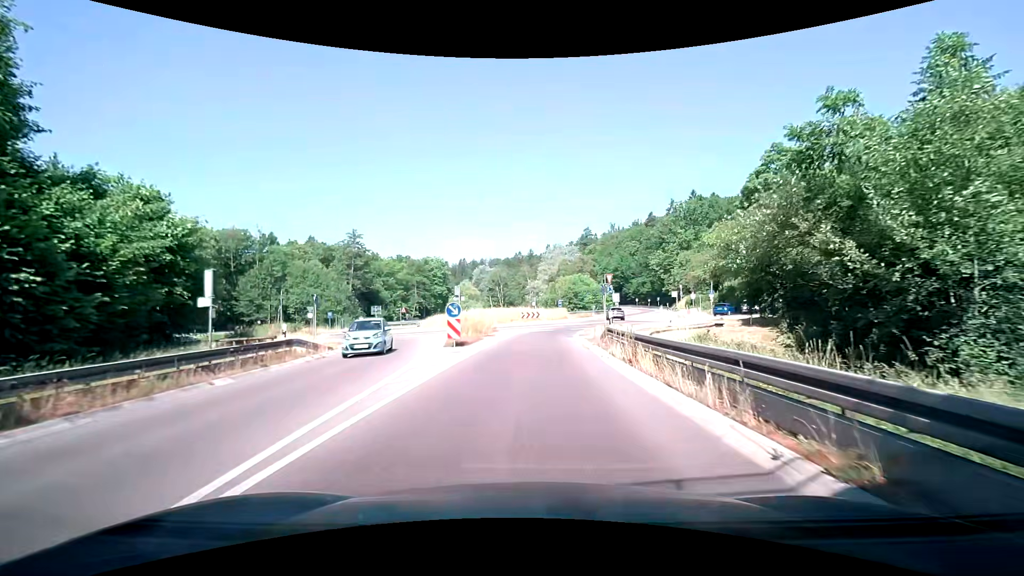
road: secondary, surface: asphalt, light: Day
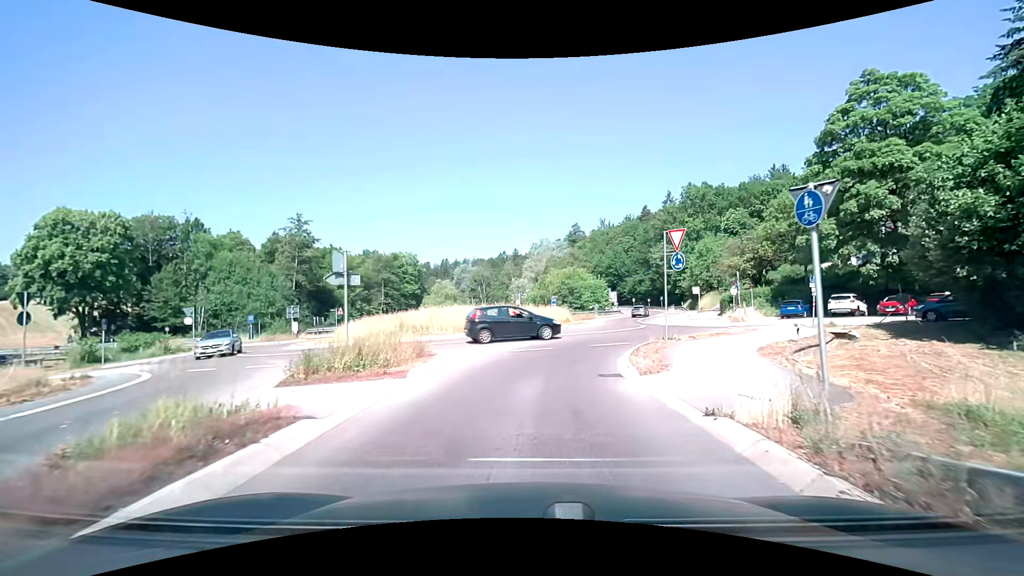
(+0.3, +18.4) m; +2°
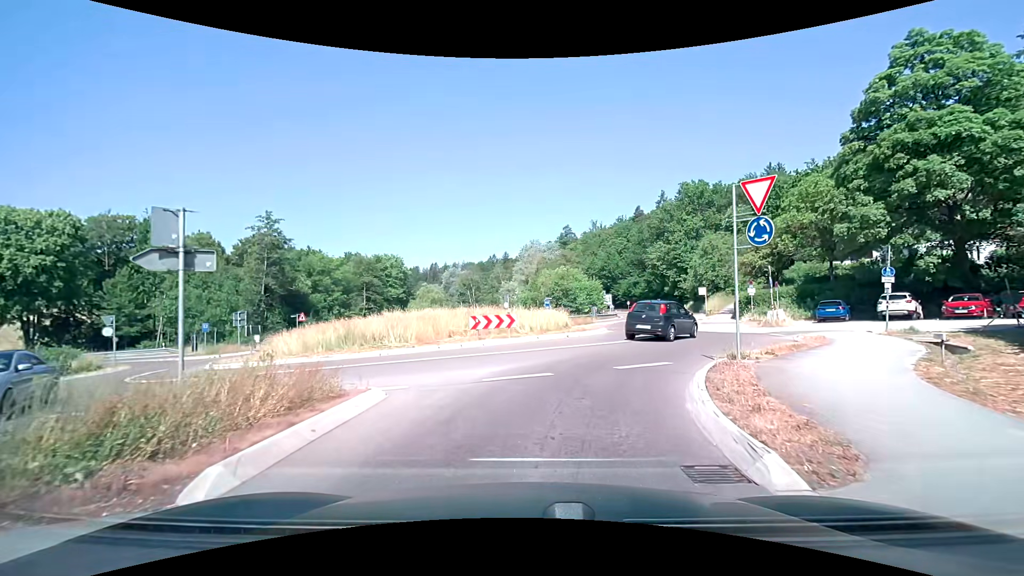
(+0.1, +6.4) m; +1°
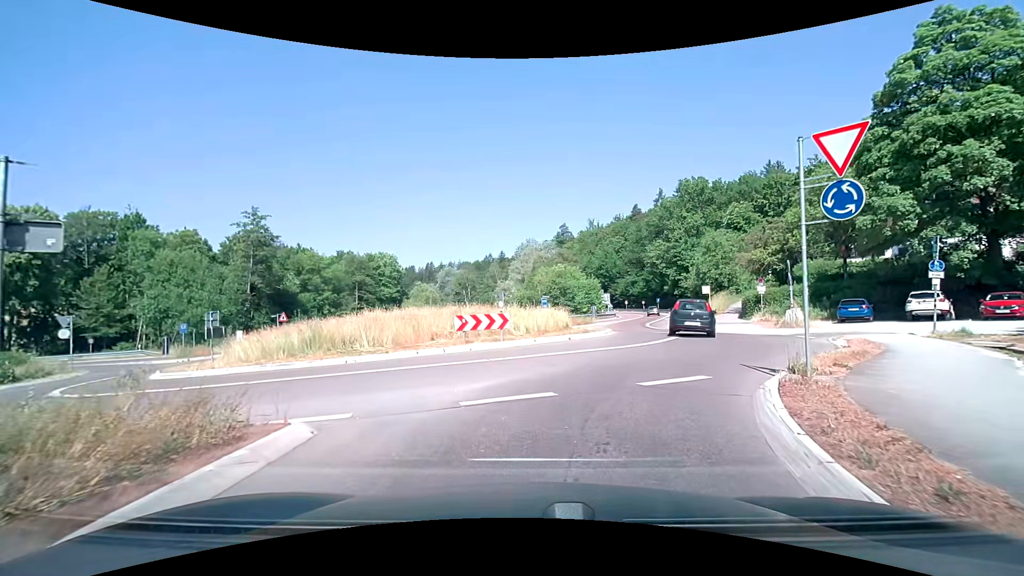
(0.0, +2.7) m; +1°
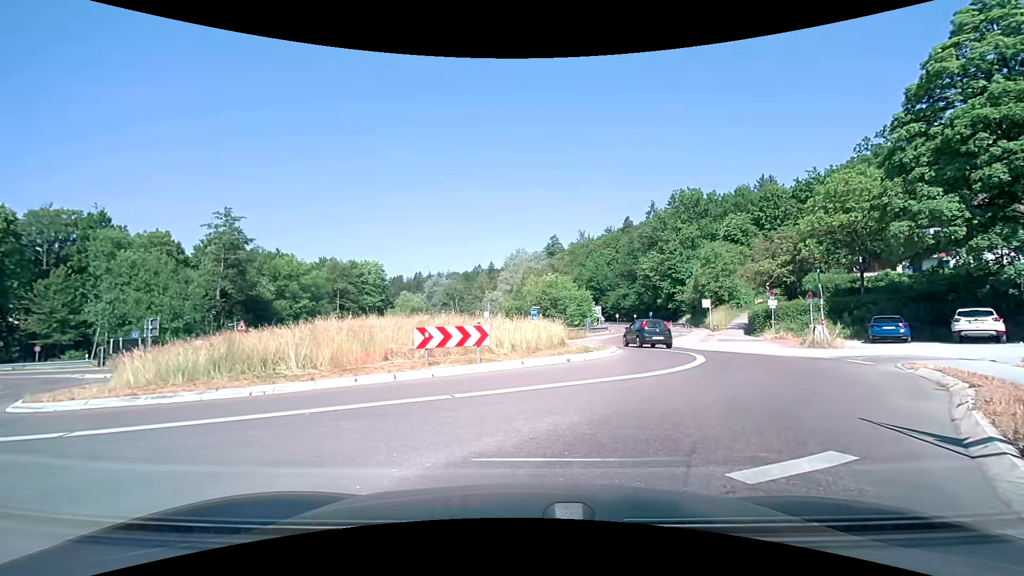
(0.0, +4.1) m; 0°
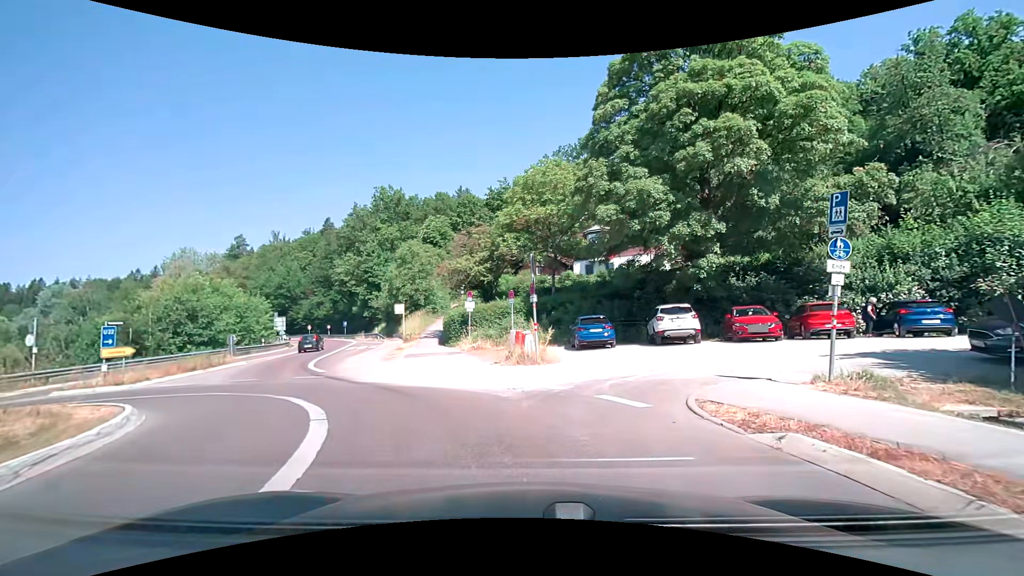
(+3.7, +10.5) m; +34°
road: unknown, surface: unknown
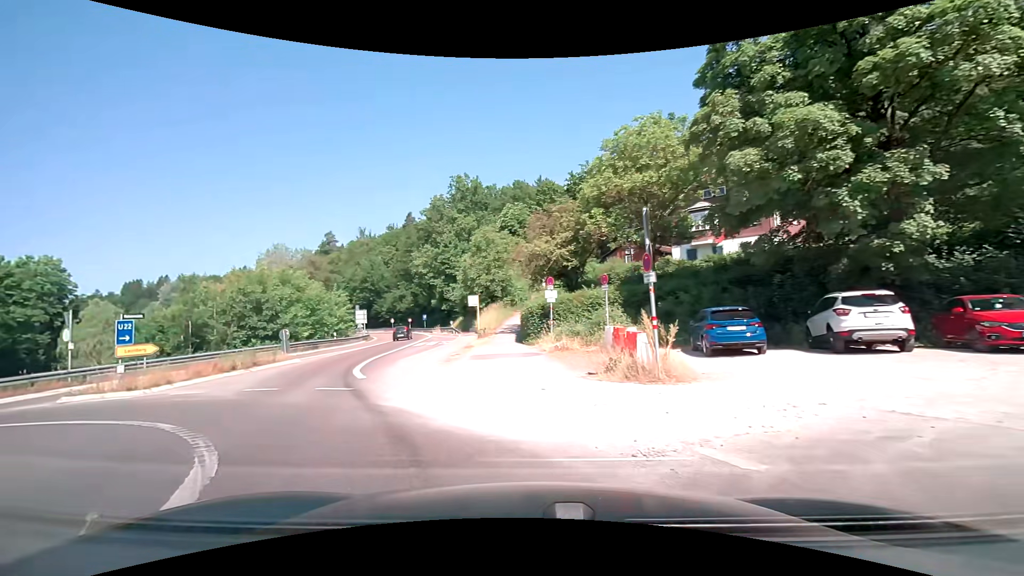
(-0.3, +6.0) m; -9°
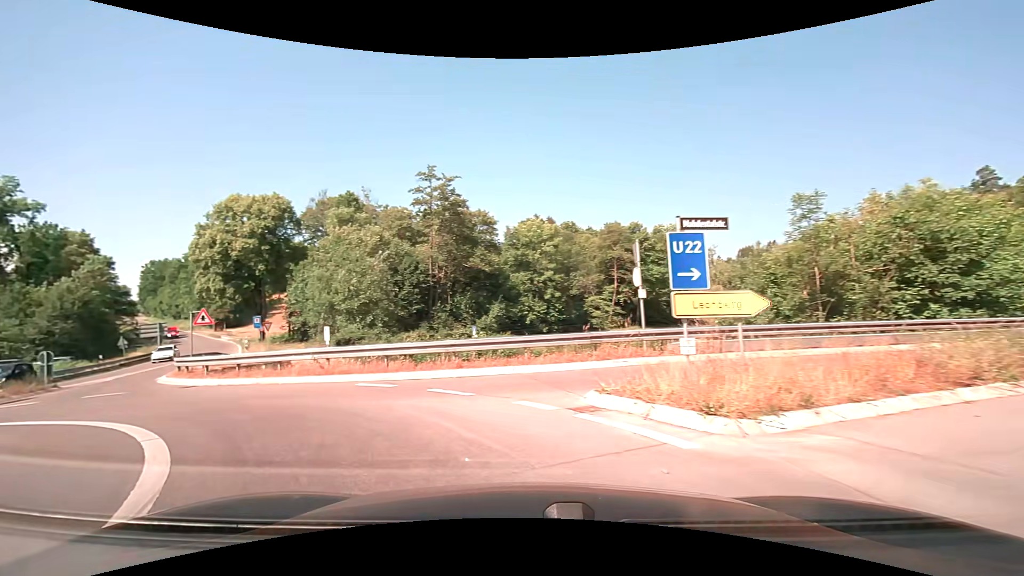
(-7.7, +13.3) m; -62°
